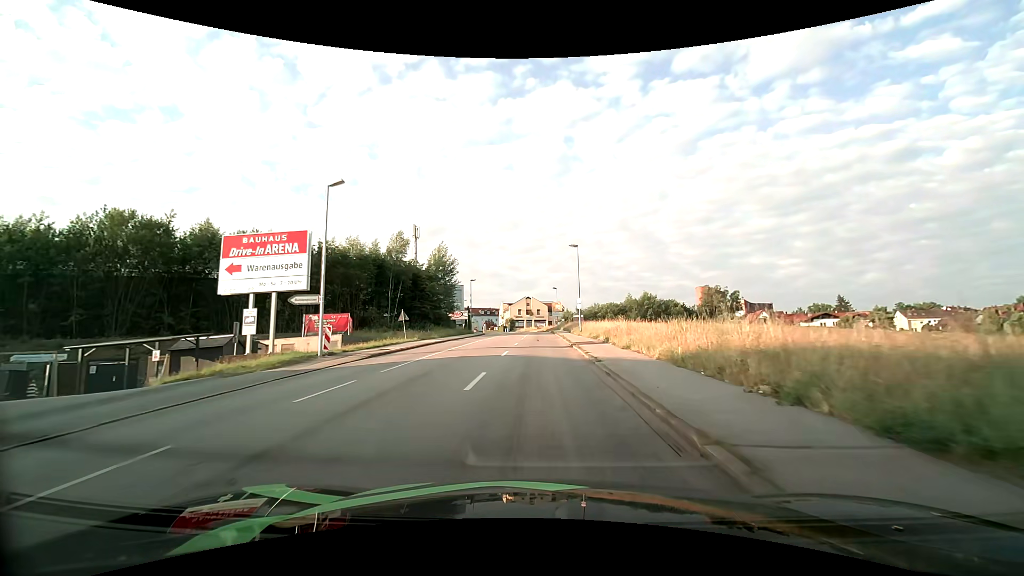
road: tertiary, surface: asphalt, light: Day
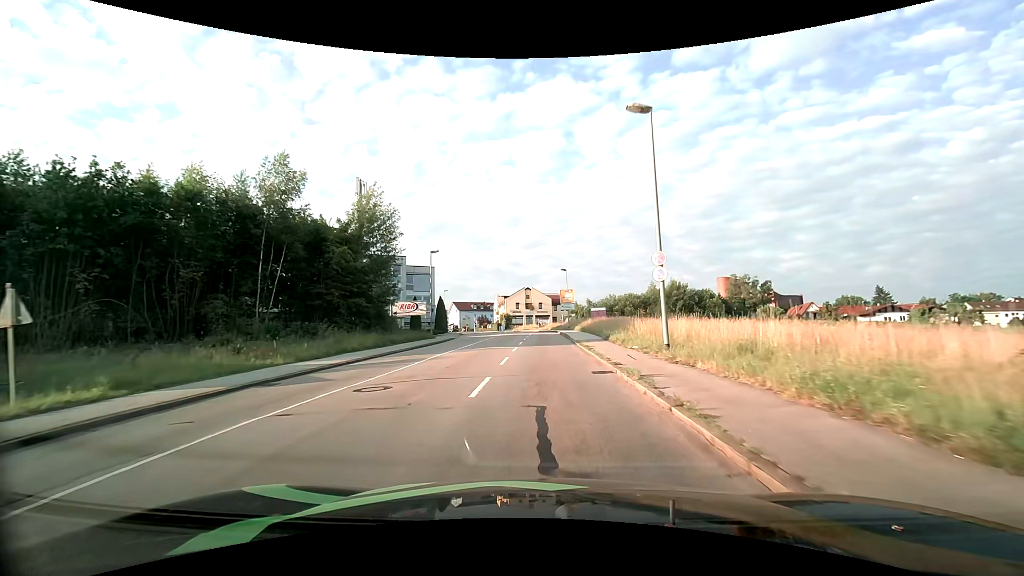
(-0.1, +28.8) m; 0°
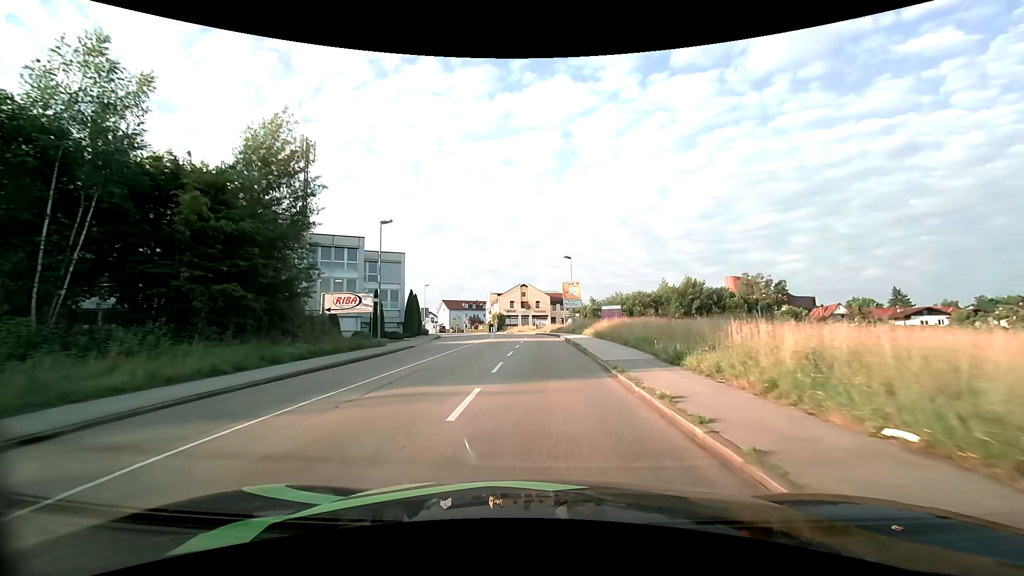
(0.0, +14.1) m; 0°
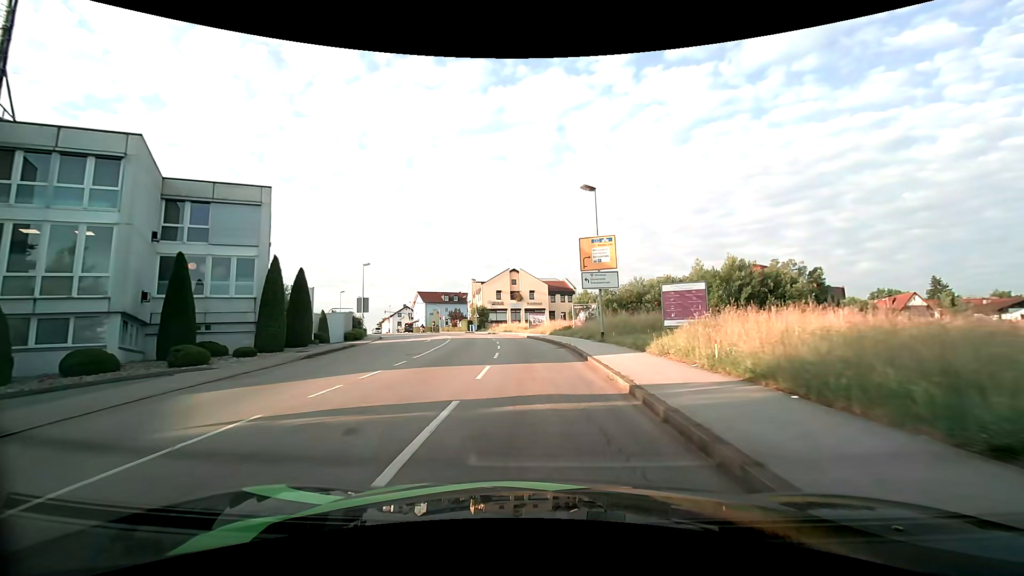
(+0.2, +26.7) m; +1°
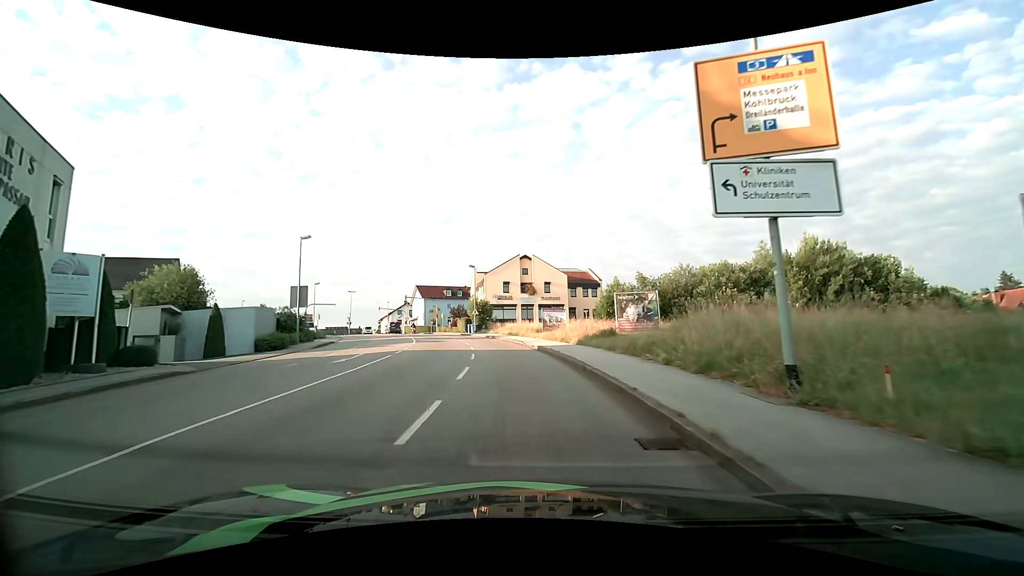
(-0.1, +17.8) m; -2°
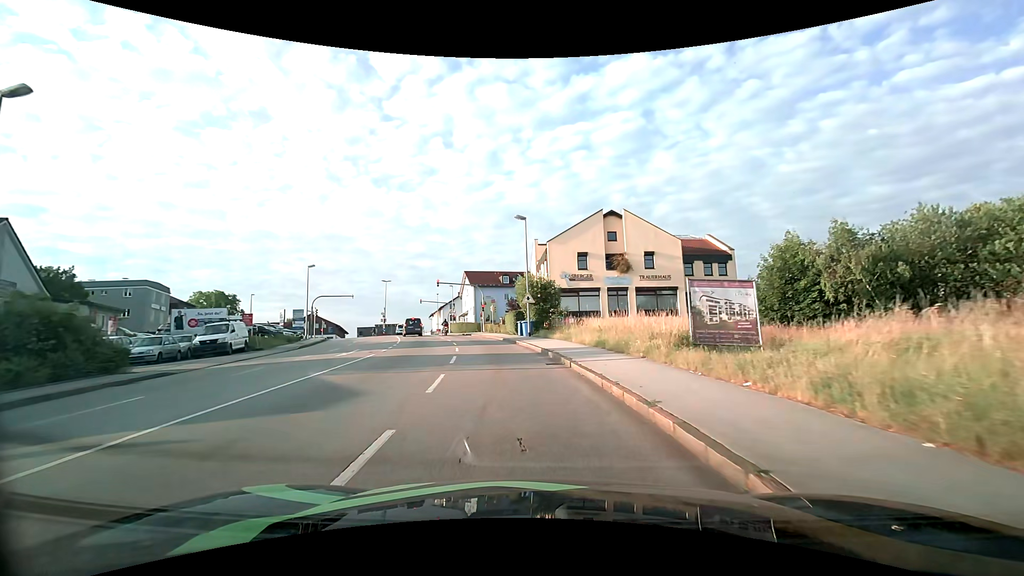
(-1.9, +26.8) m; -8°
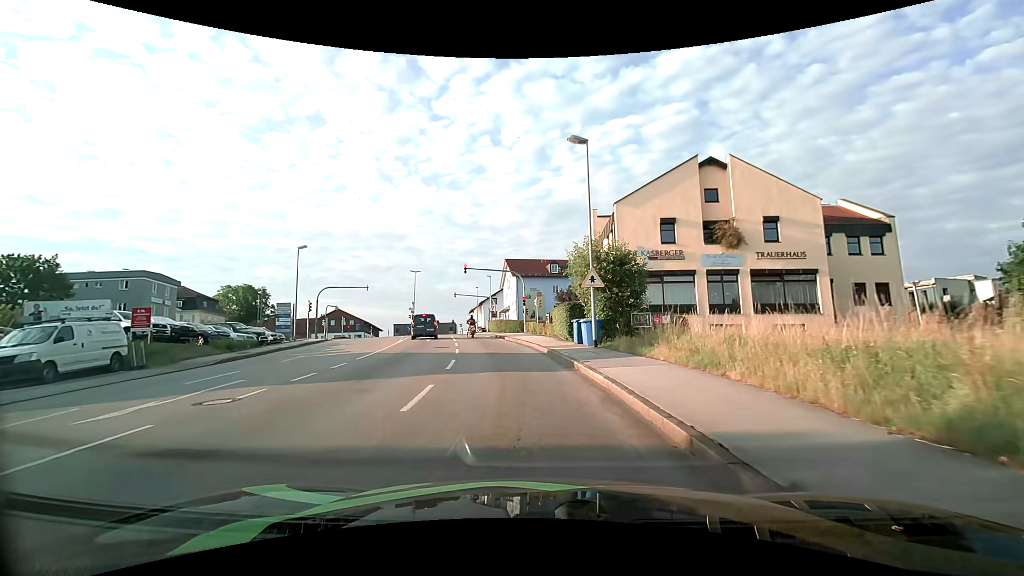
(-0.7, +14.3) m; -6°
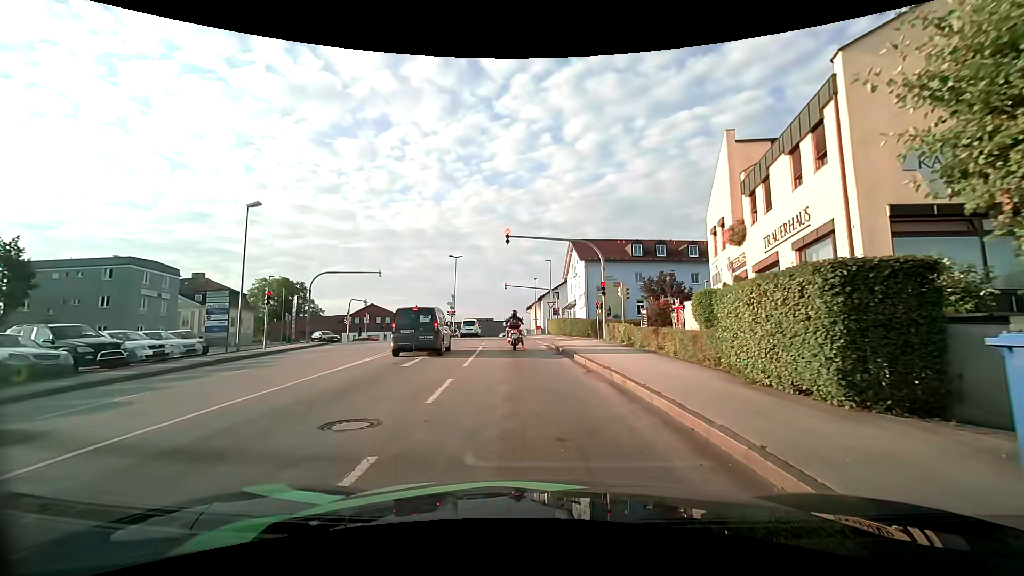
(-1.2, +17.2) m; -7°
